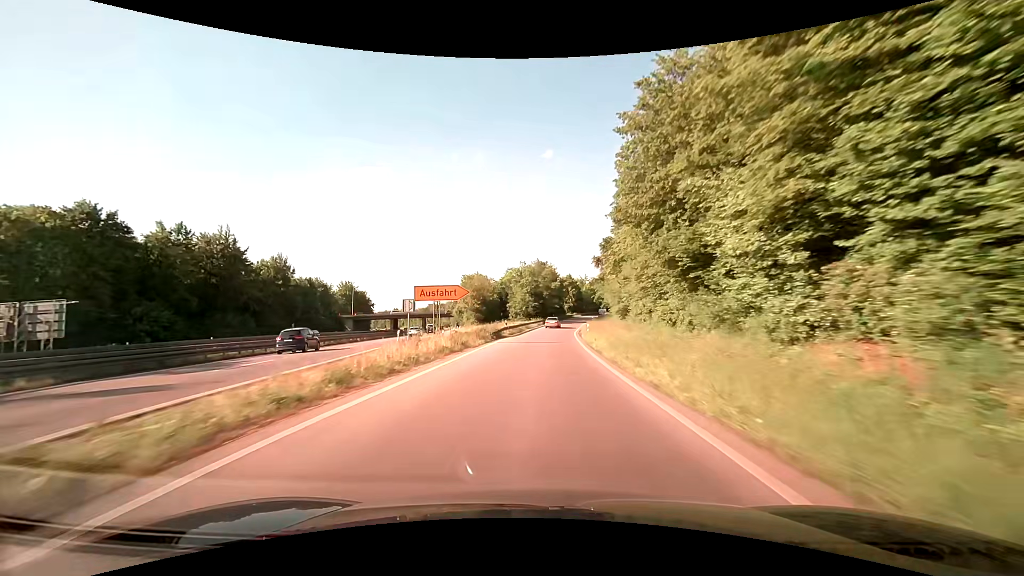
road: trunk_link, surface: asphalt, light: Day
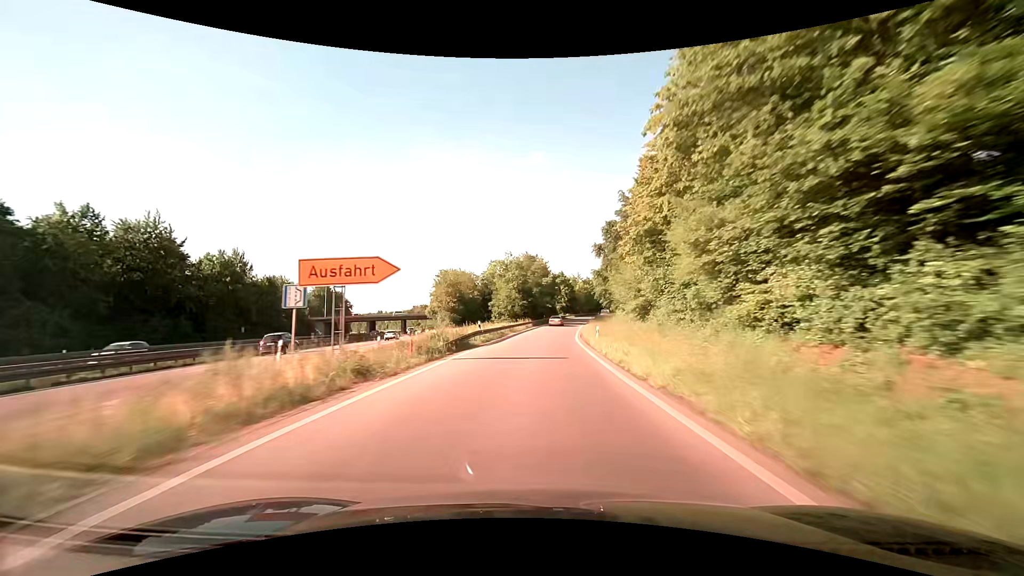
(+0.2, +14.0) m; +1°
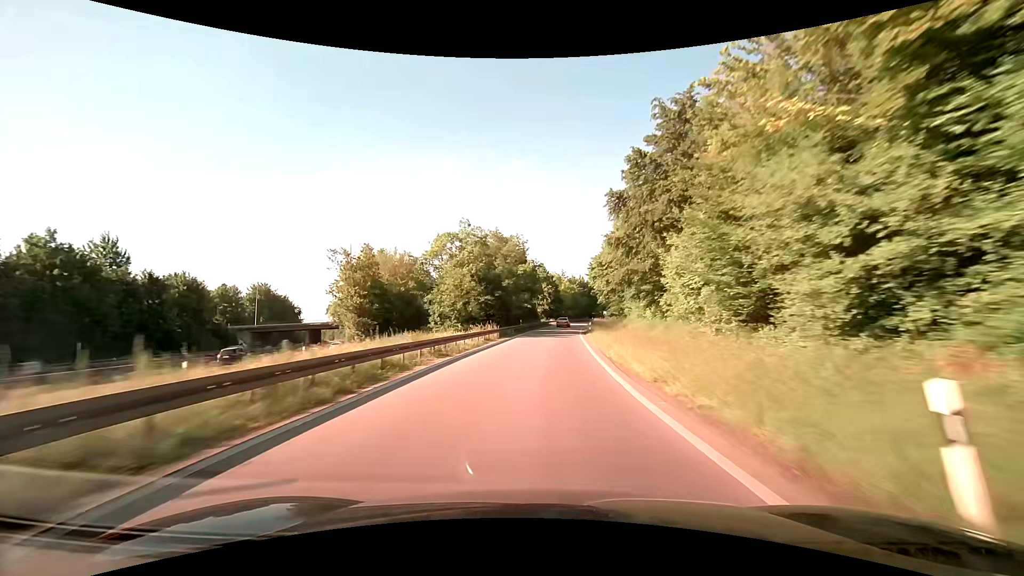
(+0.6, +27.9) m; +2°
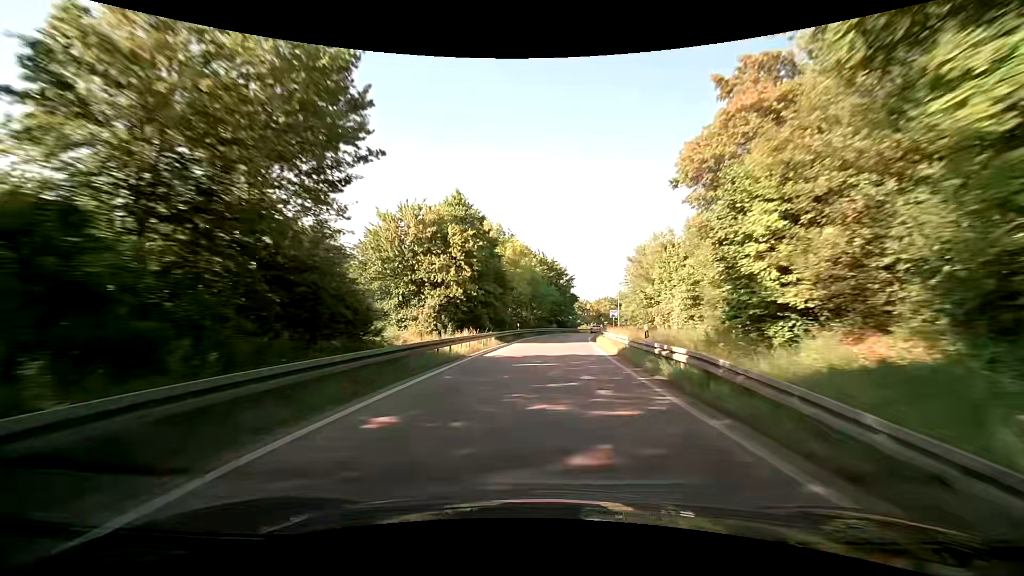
(+3.9, +66.8) m; +6°
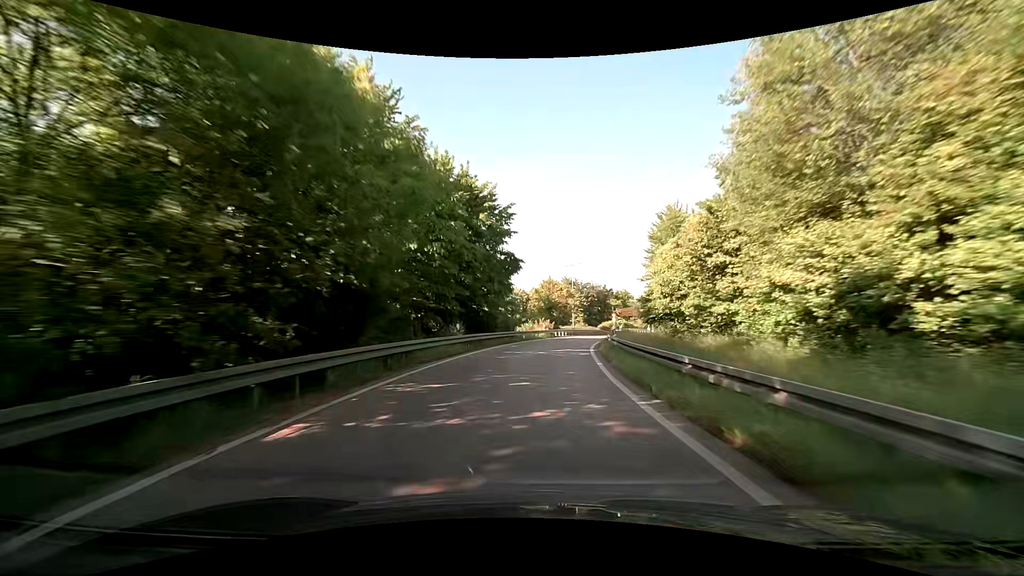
(+2.9, +46.2) m; +8°
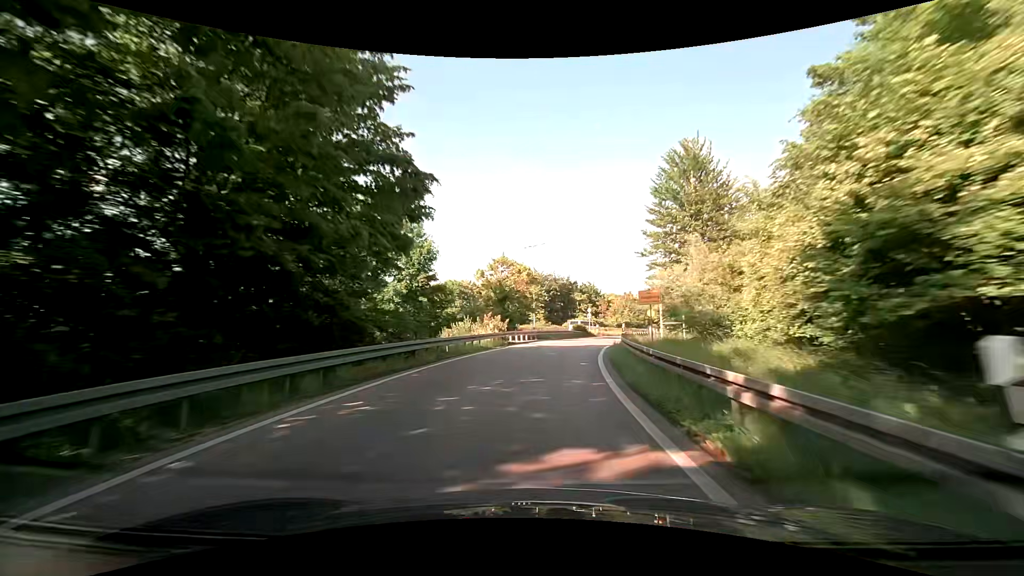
(+0.8, +20.5) m; +4°
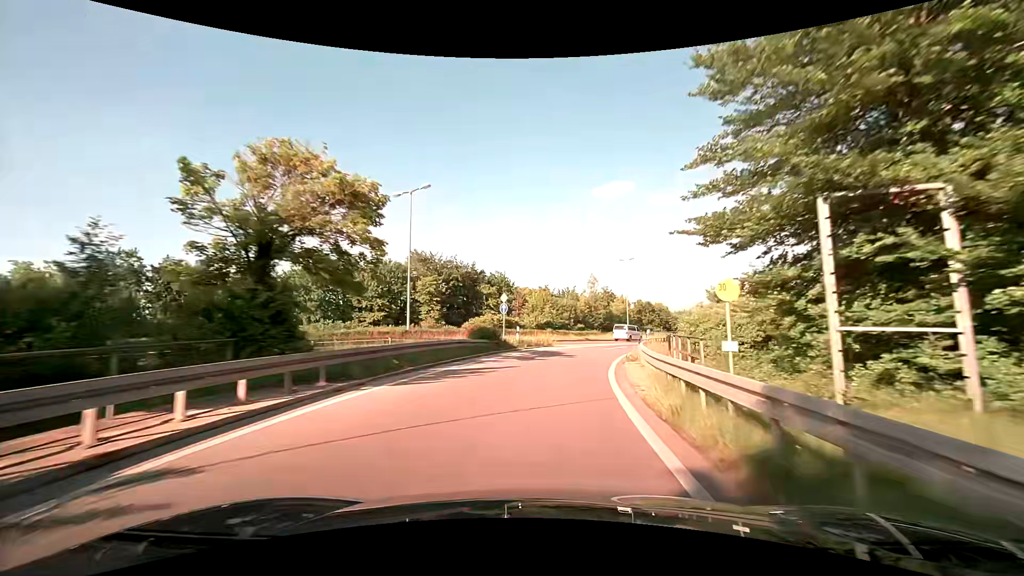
(+2.5, +28.0) m; +10°
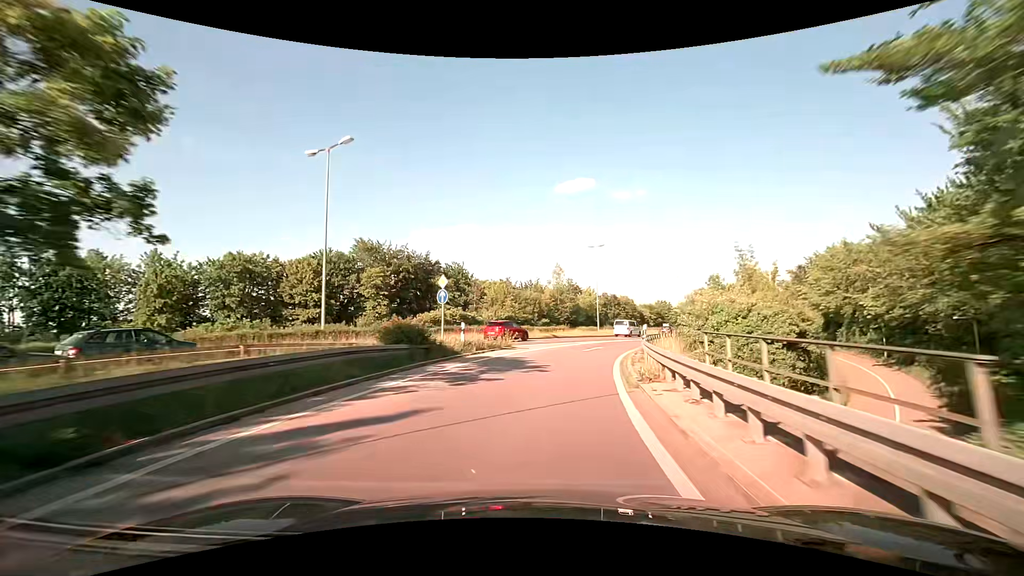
(+0.4, +8.9) m; +5°
(0, +10) (+2, +20) (+4, +30) (+7, +39) (+11, +48) (+16, +57) (+21, +66) (+26, +75) (+30, +83) (+35, +92) m
